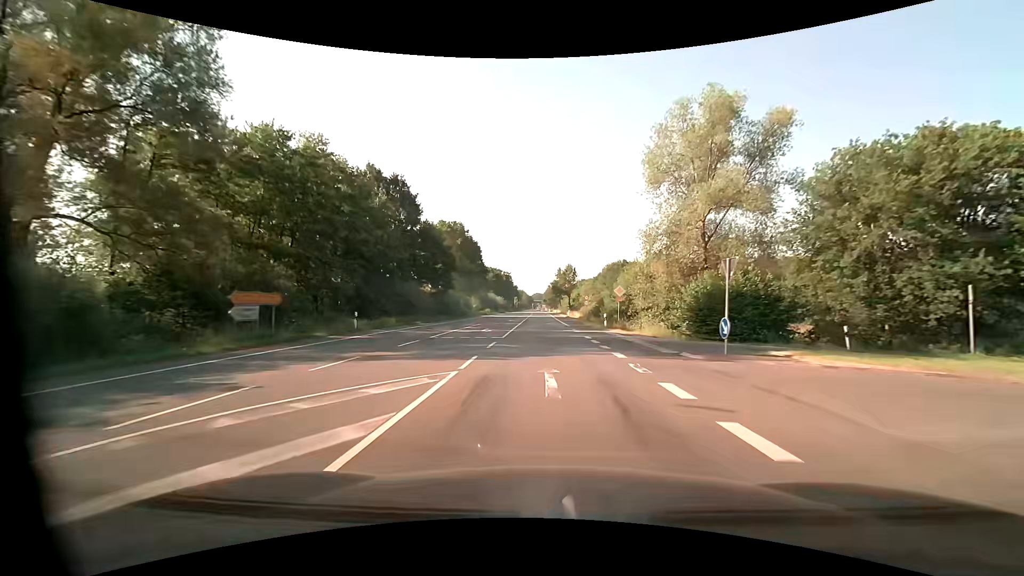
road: primary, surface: asphalt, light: Day
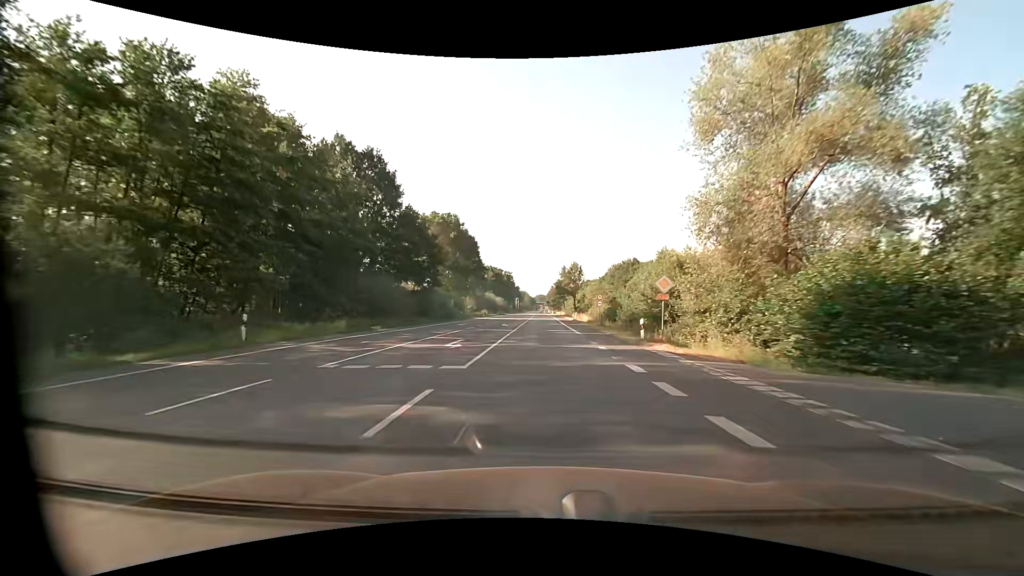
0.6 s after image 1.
(-0.1, +11.6) m; -1°
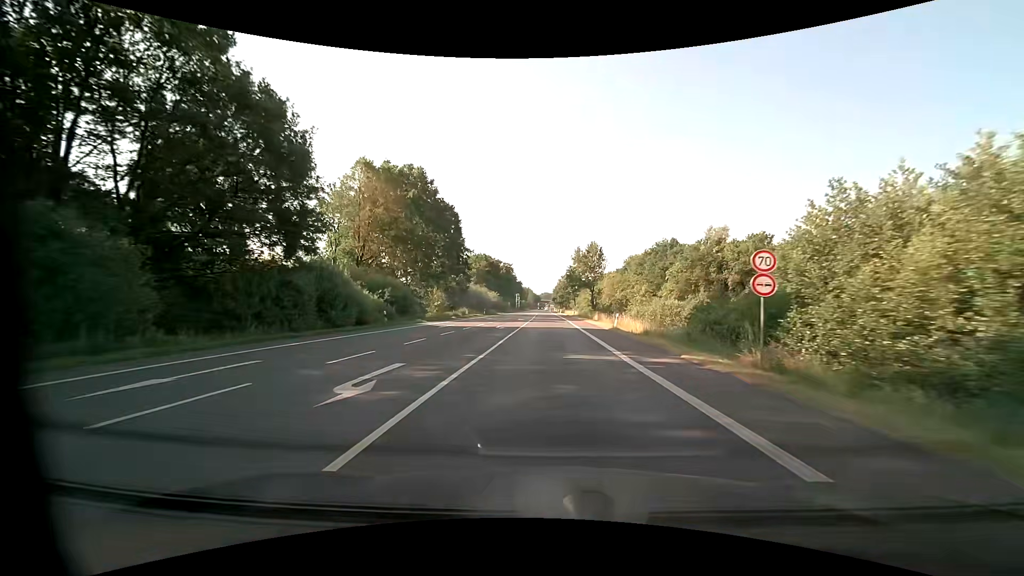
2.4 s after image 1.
(-0.1, +34.9) m; 0°
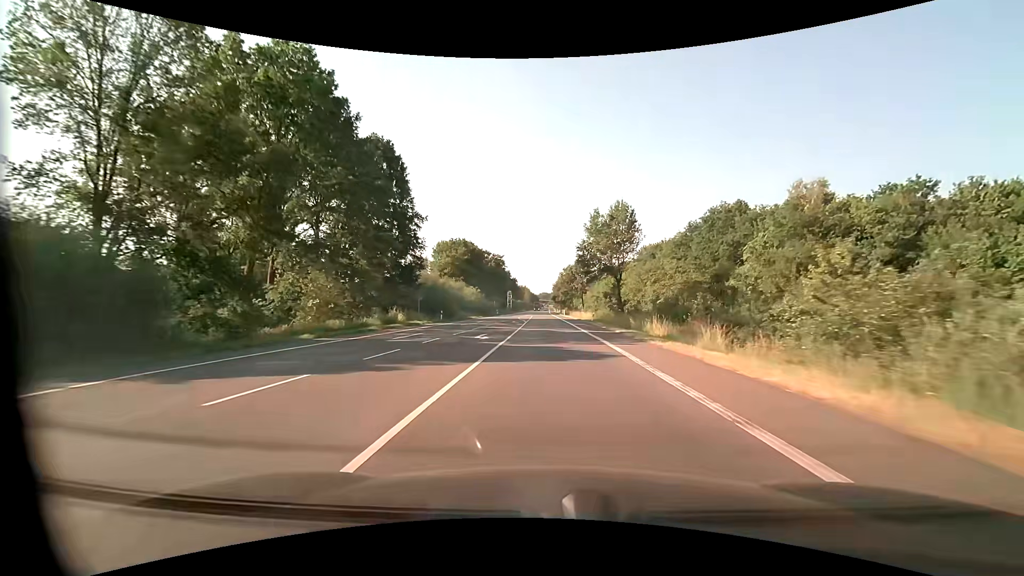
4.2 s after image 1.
(-0.1, +34.9) m; 0°
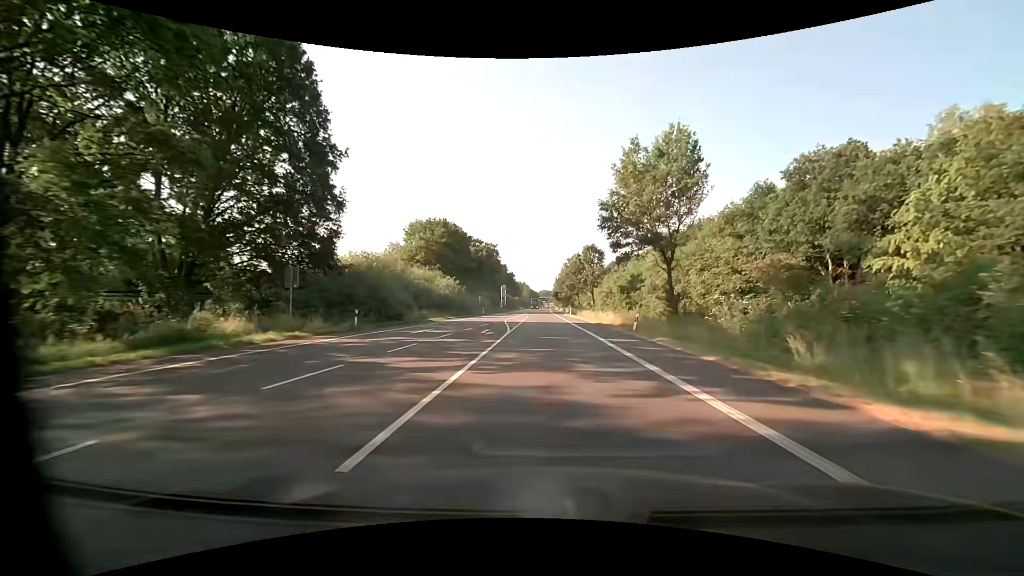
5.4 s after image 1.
(0.0, +23.3) m; 0°
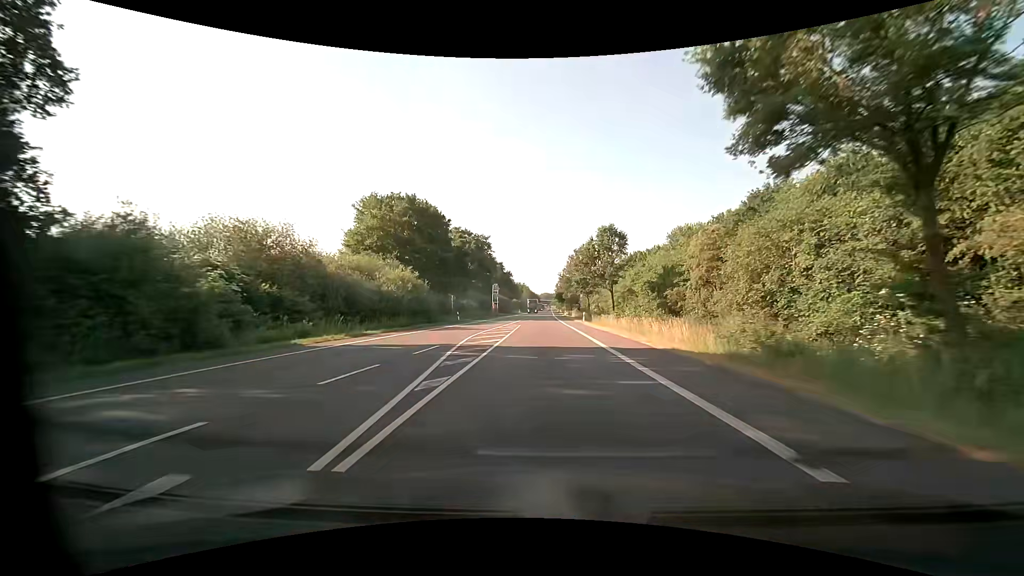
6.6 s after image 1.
(0.0, +23.3) m; 0°
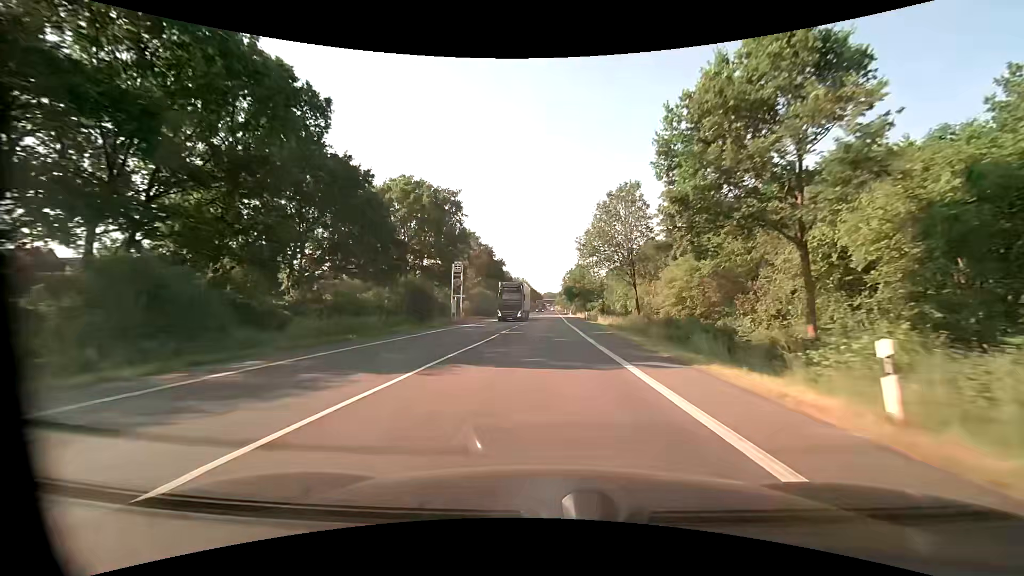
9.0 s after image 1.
(-0.3, +46.5) m; 0°
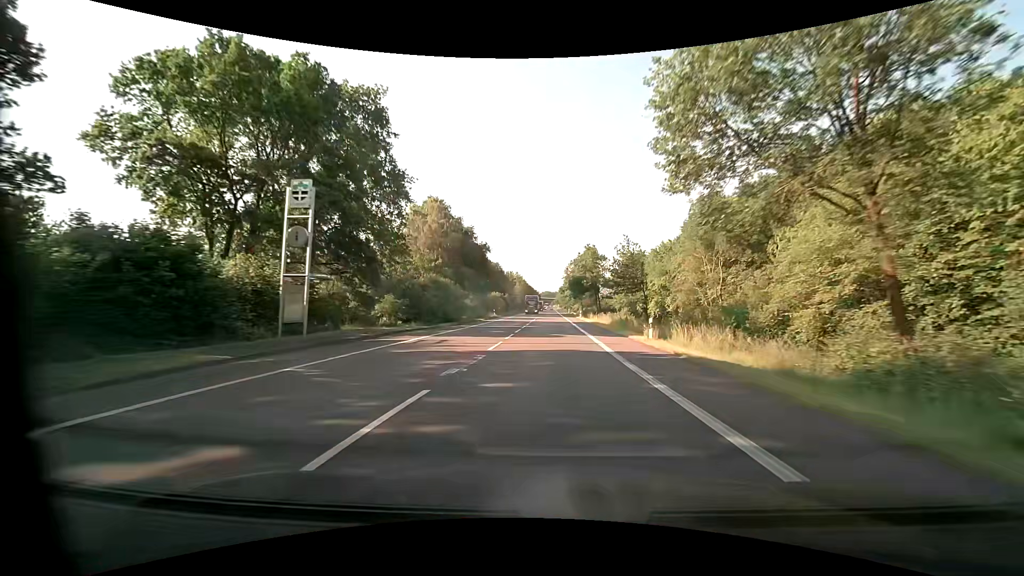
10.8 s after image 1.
(0.0, +34.8) m; 0°
(0, +10) (0, +20) (0, +30) (0, +40) (0, +50) (0, +60) (0, +70) (0, +80) (+1, +90) (+1, +100) m
